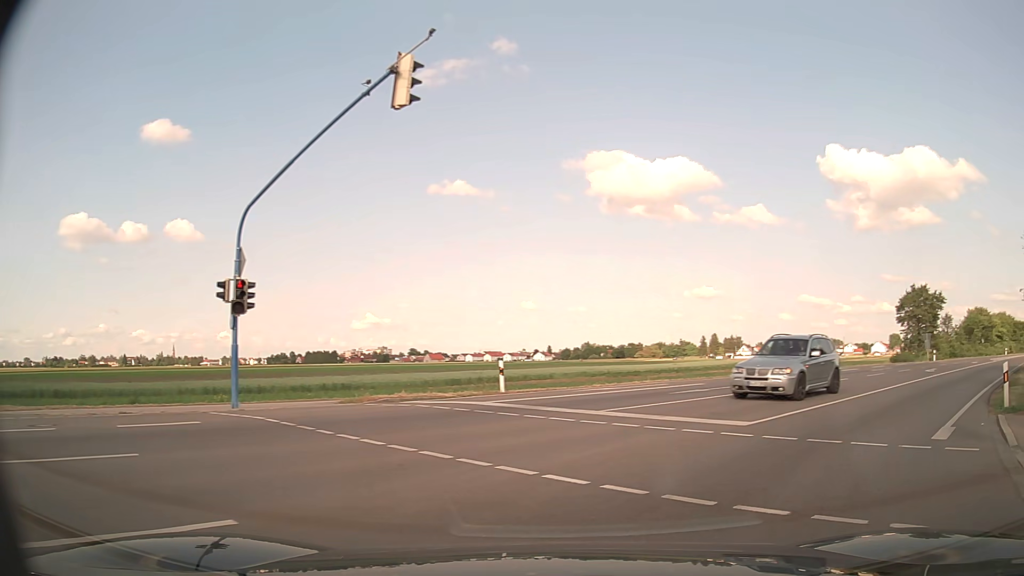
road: primary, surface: asphalt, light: Day
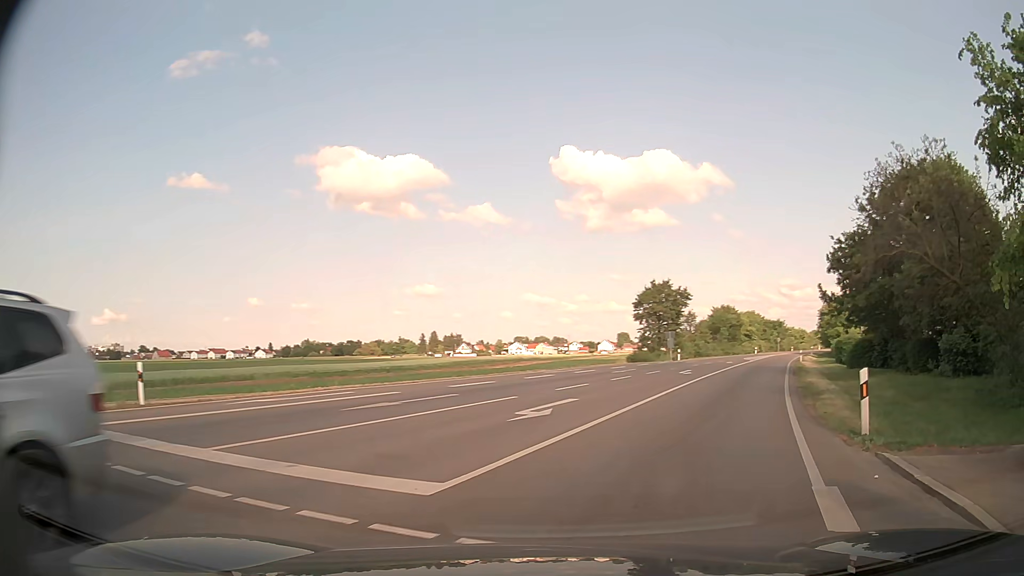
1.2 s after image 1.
(+1.3, +5.6) m; +24°
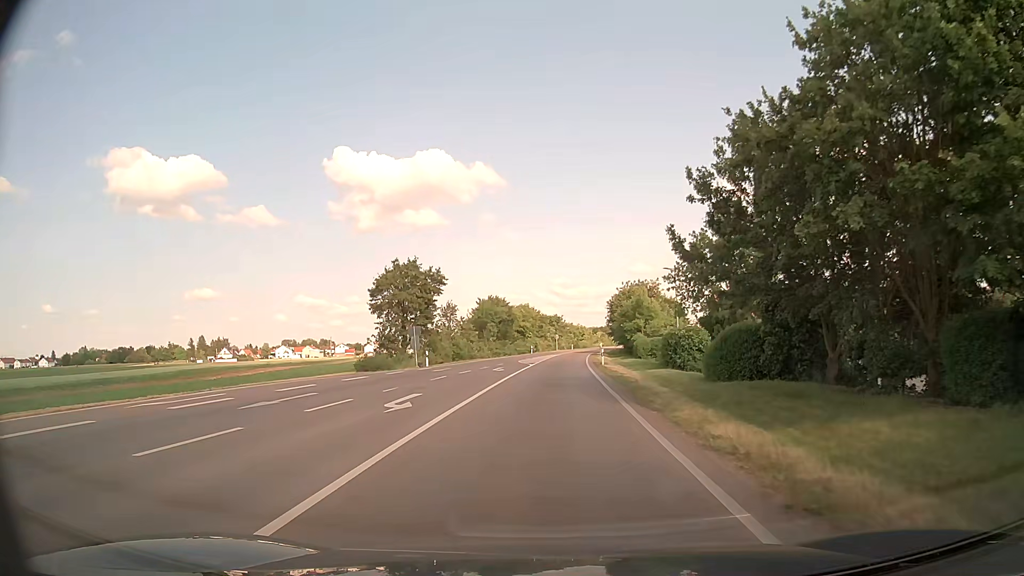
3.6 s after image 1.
(+4.8, +17.6) m; +21°
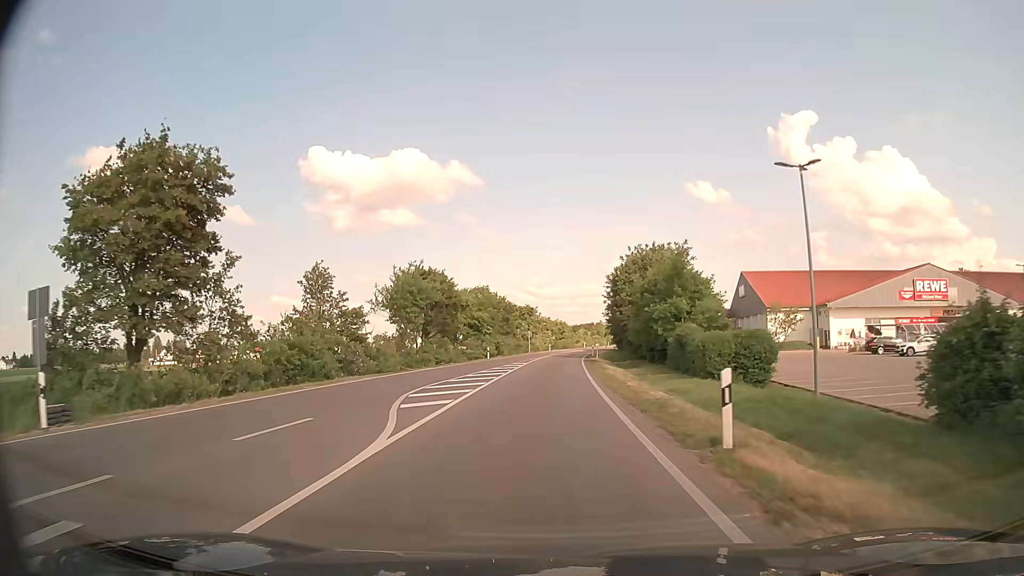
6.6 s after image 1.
(+0.9, +34.6) m; +2°
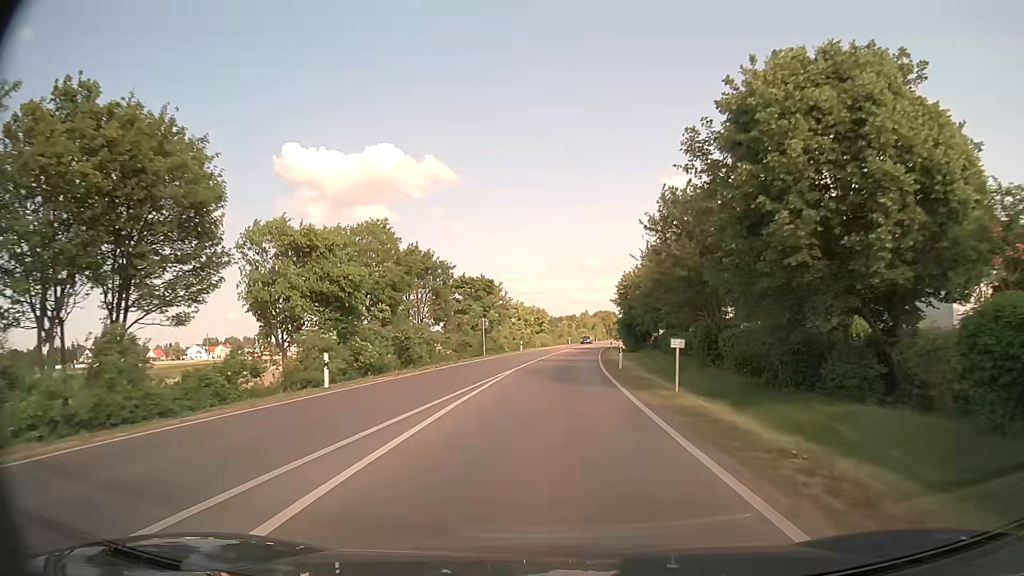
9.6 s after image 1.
(+0.5, +41.1) m; +2°
(0, +10) (0, +20) (0, +30) (+1, +40) (+2, +50) (+3, +60) (+3, +70) (+4, +80) (+5, +90) (+7, +100) m
